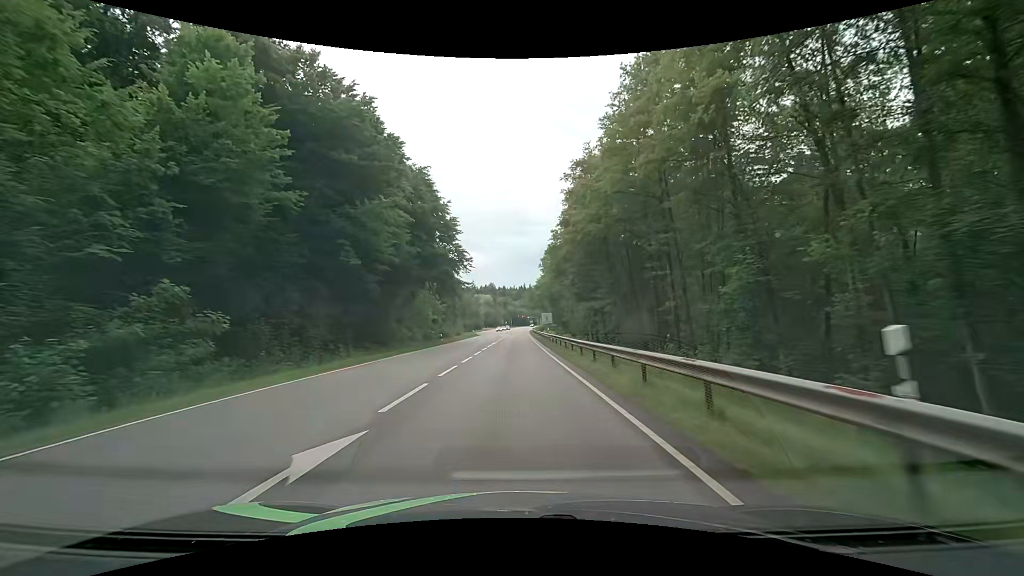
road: secondary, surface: asphalt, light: Day
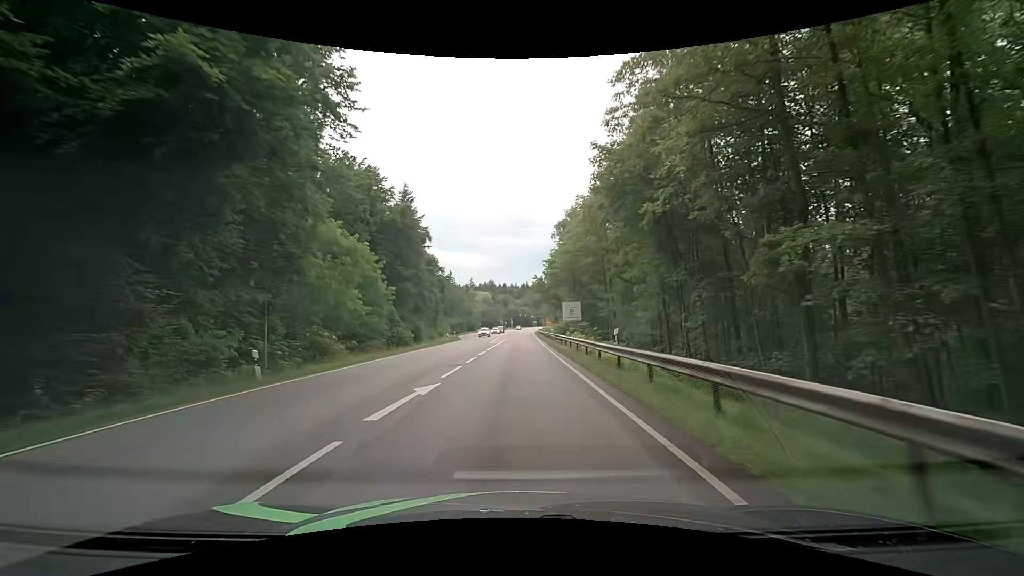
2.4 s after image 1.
(+0.2, +36.1) m; +1°
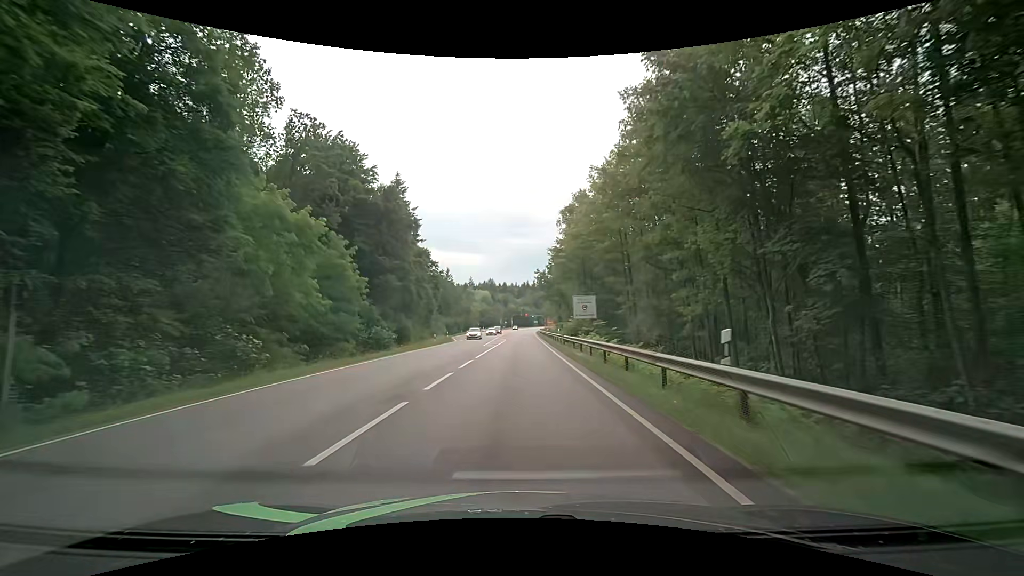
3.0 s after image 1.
(-0.1, +8.9) m; -1°
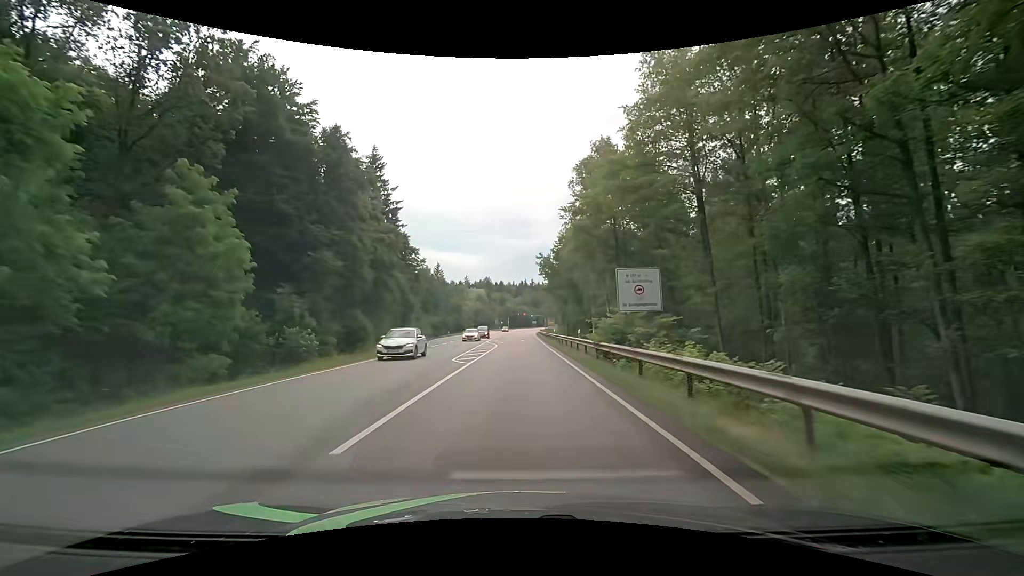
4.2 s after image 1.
(+0.1, +17.5) m; +1°
(0, +10) (0, +20) (0, +30) (0, +40) (0, +50) (+1, +60) (+1, +70) (+1, +80) (+1, +90) (+1, +100) m
